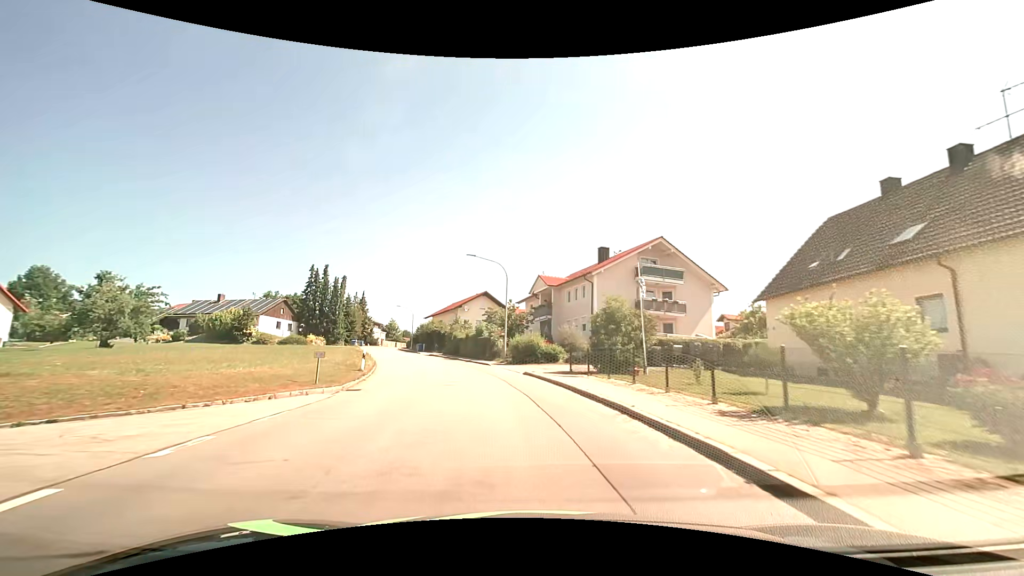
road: tertiary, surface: asphalt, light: Day
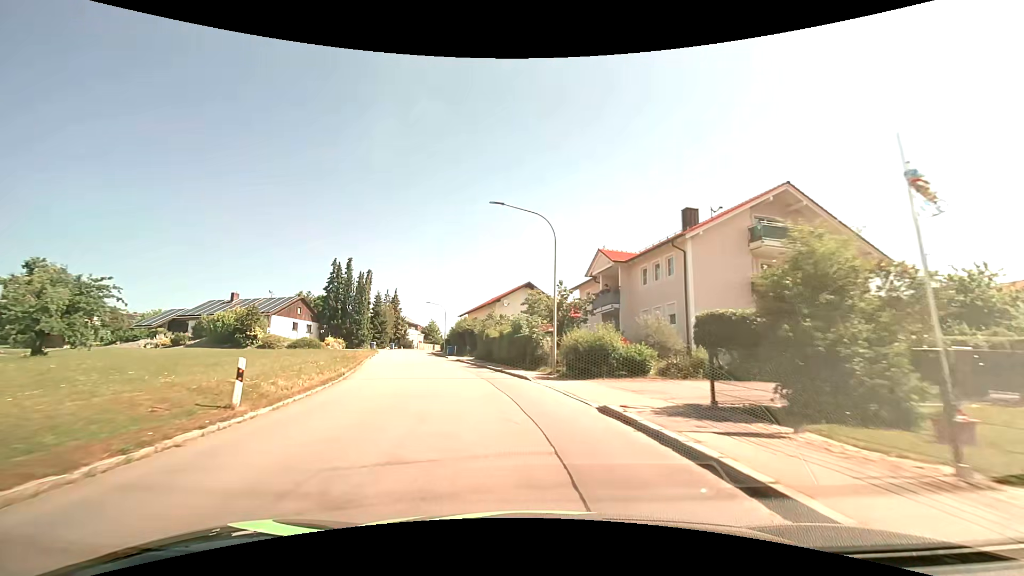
(-0.6, +13.0) m; -5°
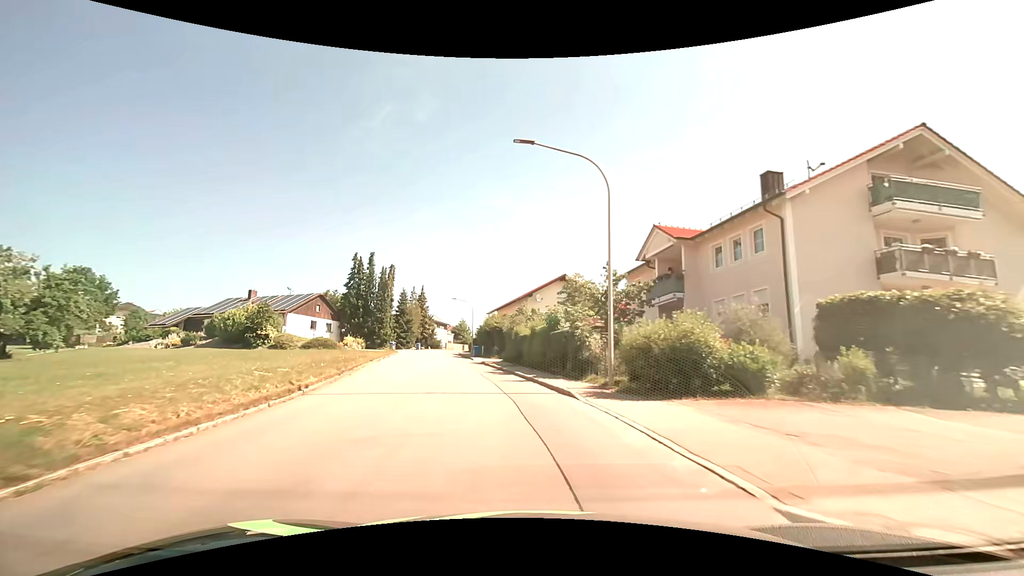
(-0.2, +6.5) m; -3°
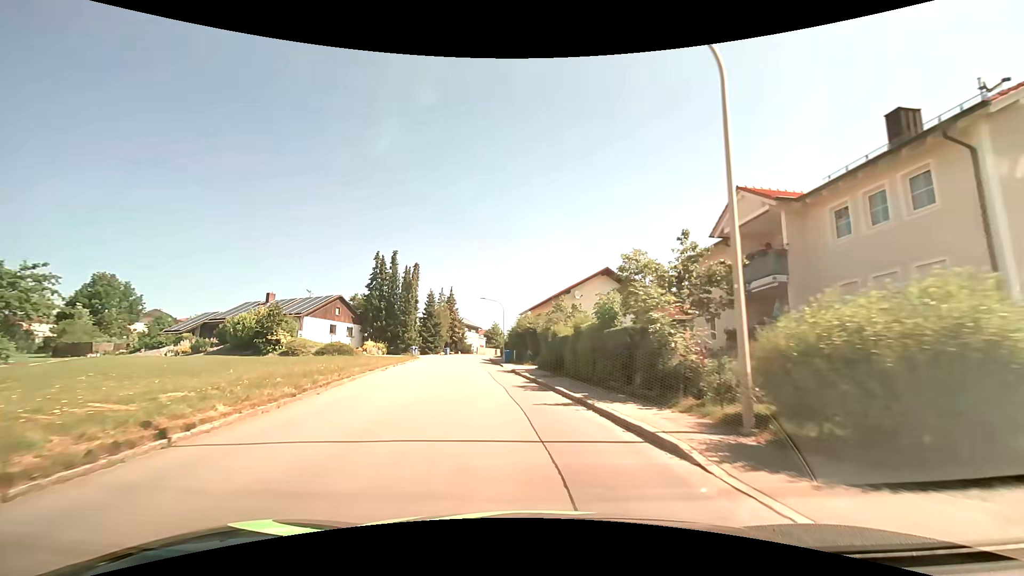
(-0.3, +6.6) m; -4°
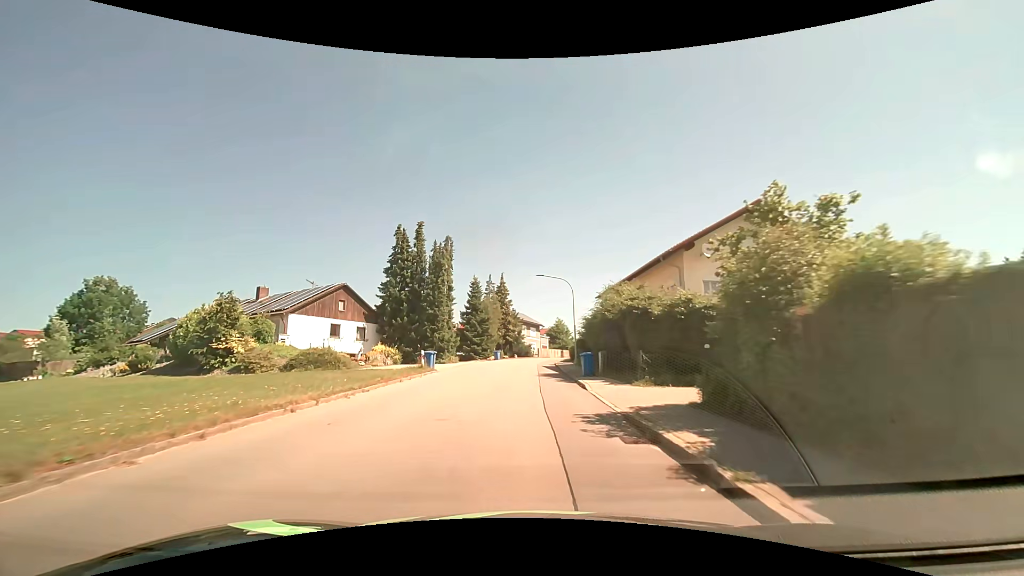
(-1.6, +20.0) m; -7°
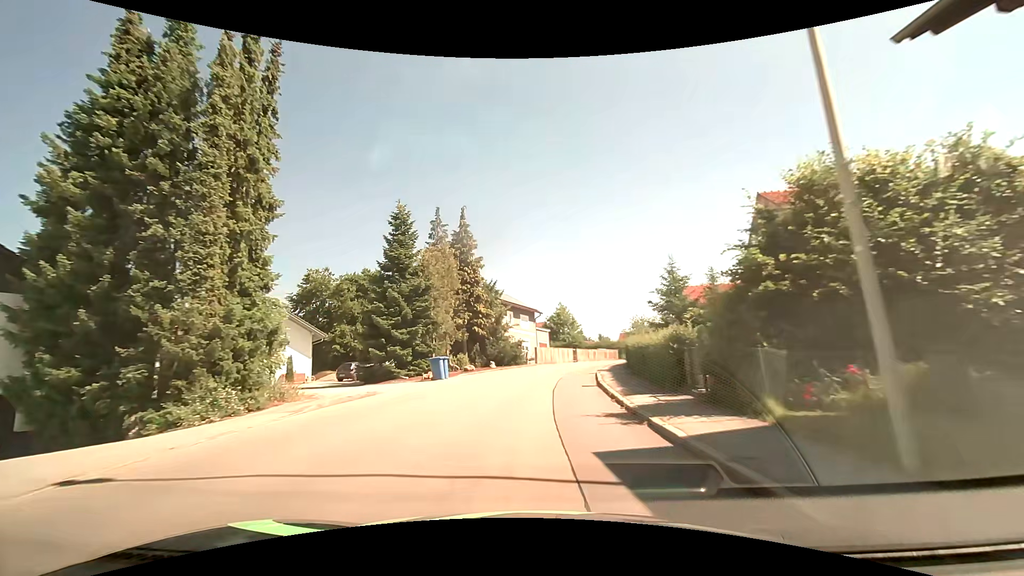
(-0.3, +34.7) m; +1°
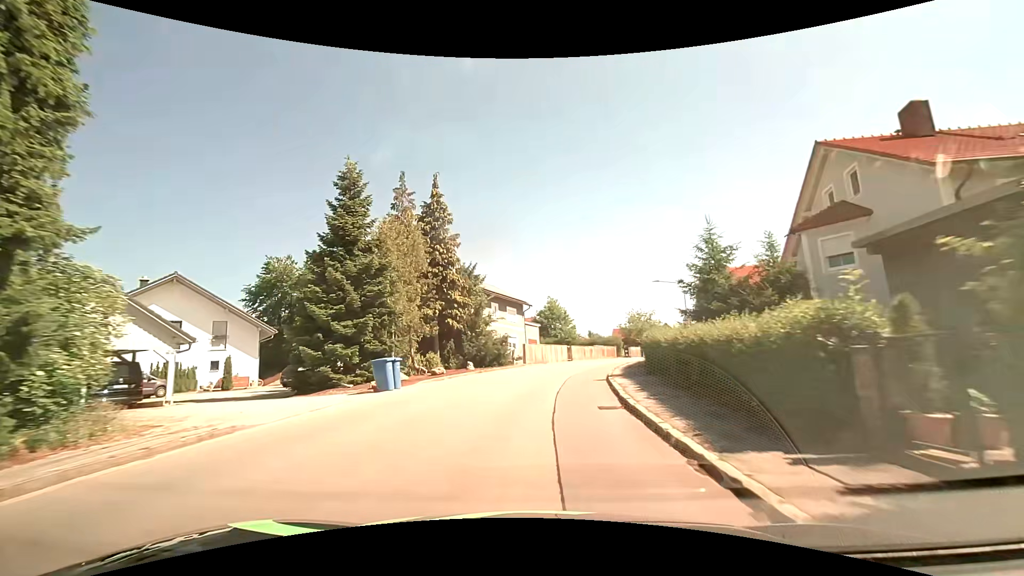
(0.0, +6.9) m; +1°
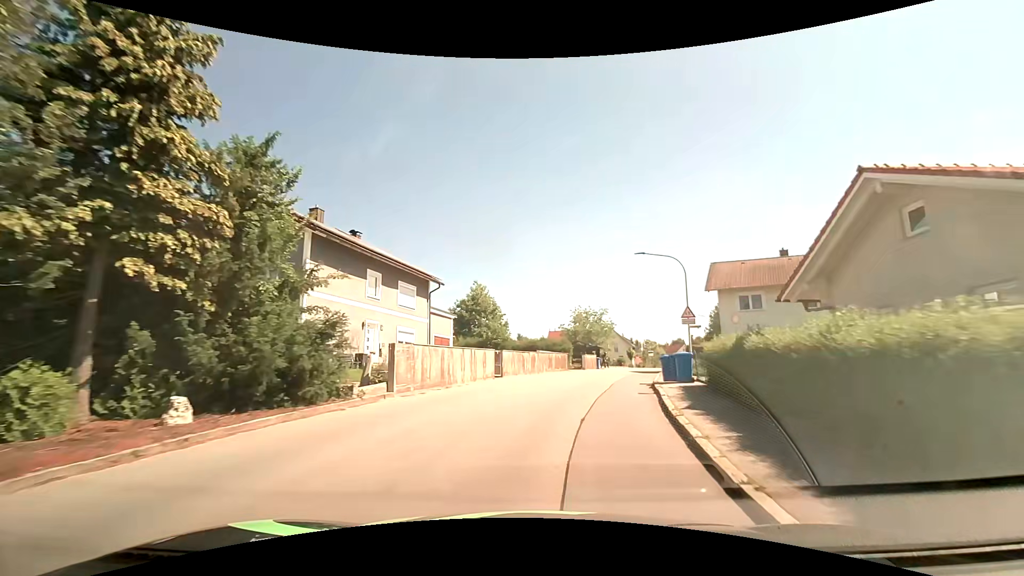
(+1.0, +19.1) m; +8°
